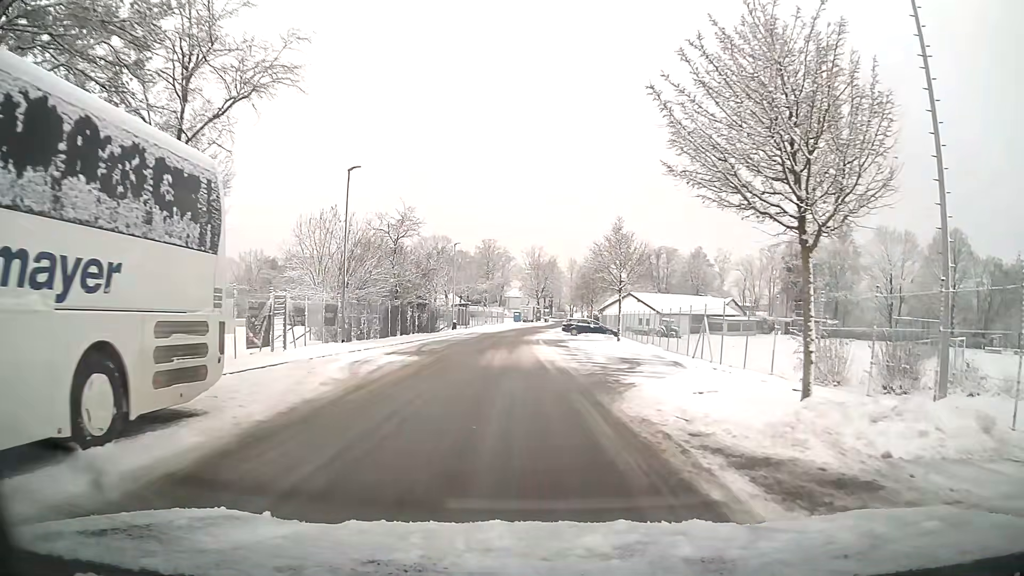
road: residential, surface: asphalt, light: Day
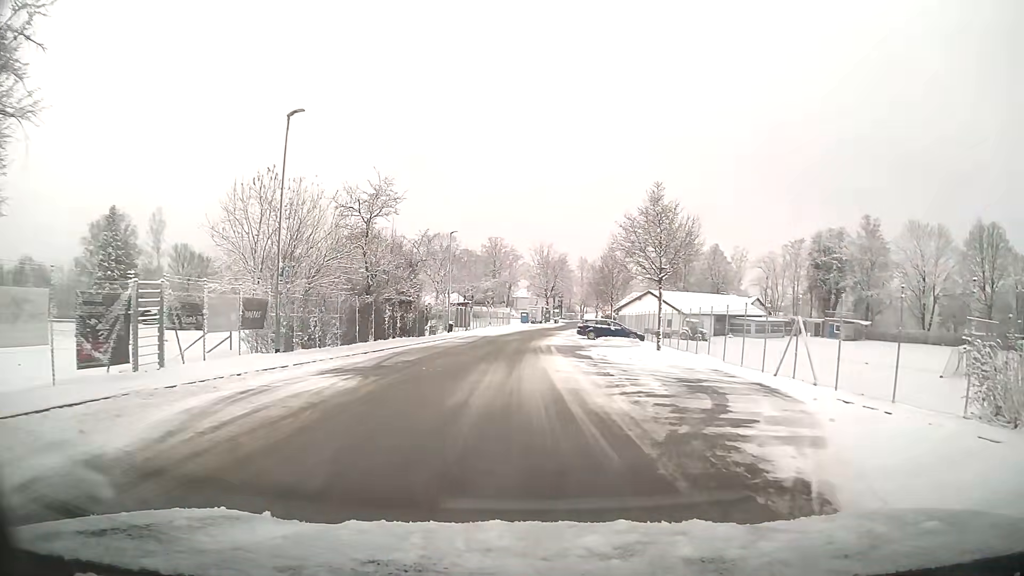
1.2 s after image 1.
(0.0, +9.3) m; 0°
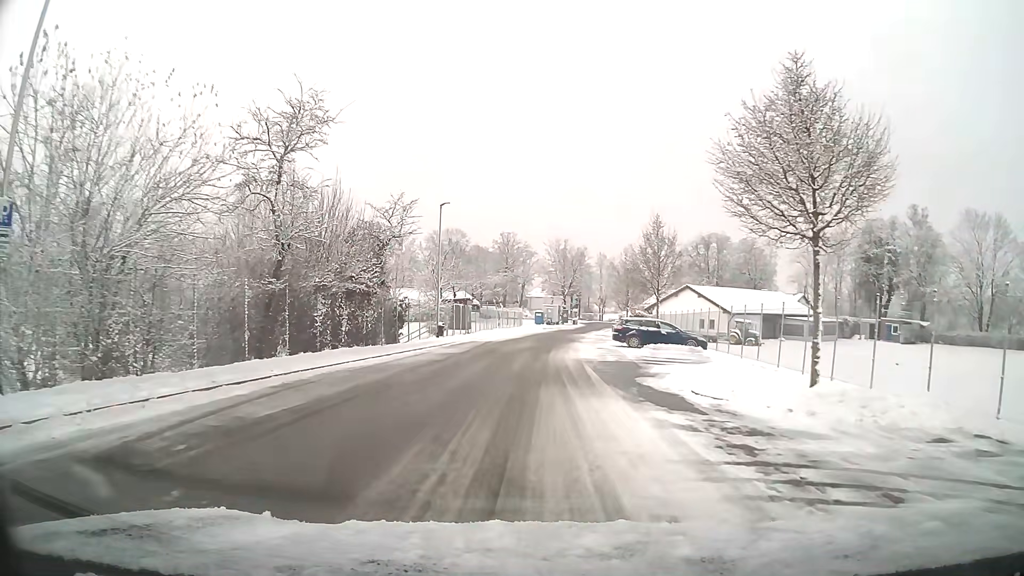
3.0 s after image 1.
(-0.3, +14.0) m; -2°
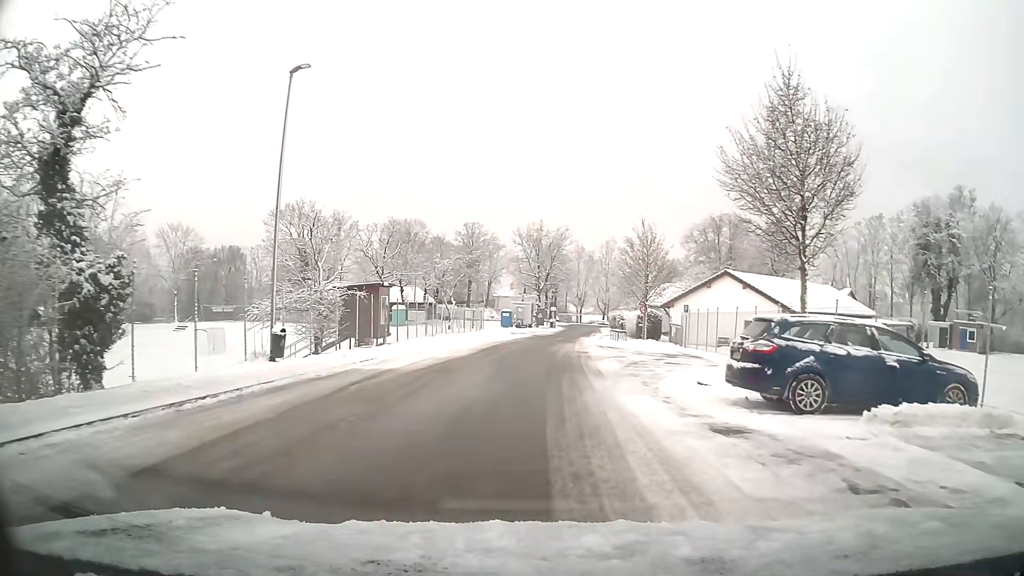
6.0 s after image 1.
(+0.4, +23.8) m; +3°
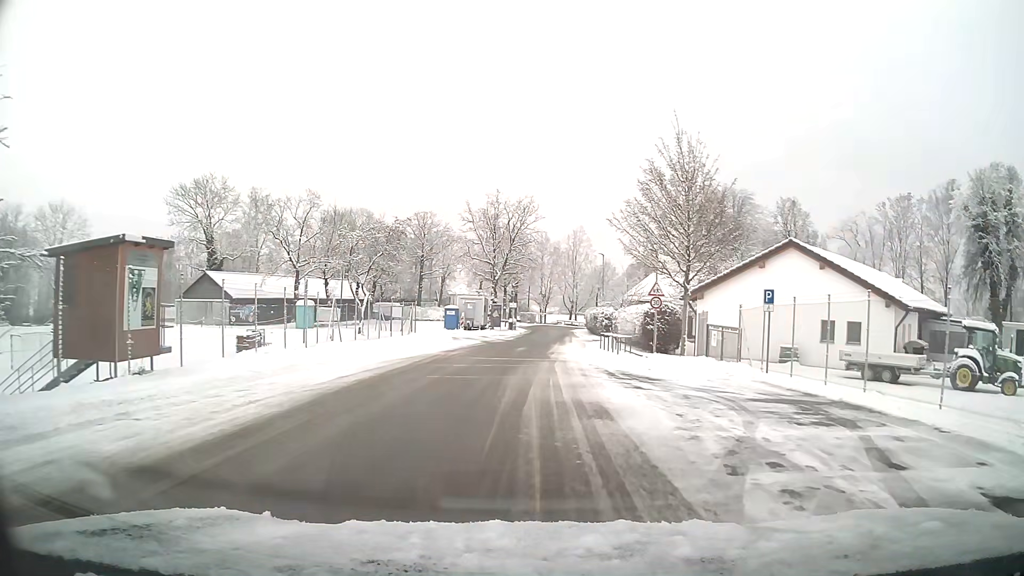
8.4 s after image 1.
(+0.6, +19.0) m; +3°
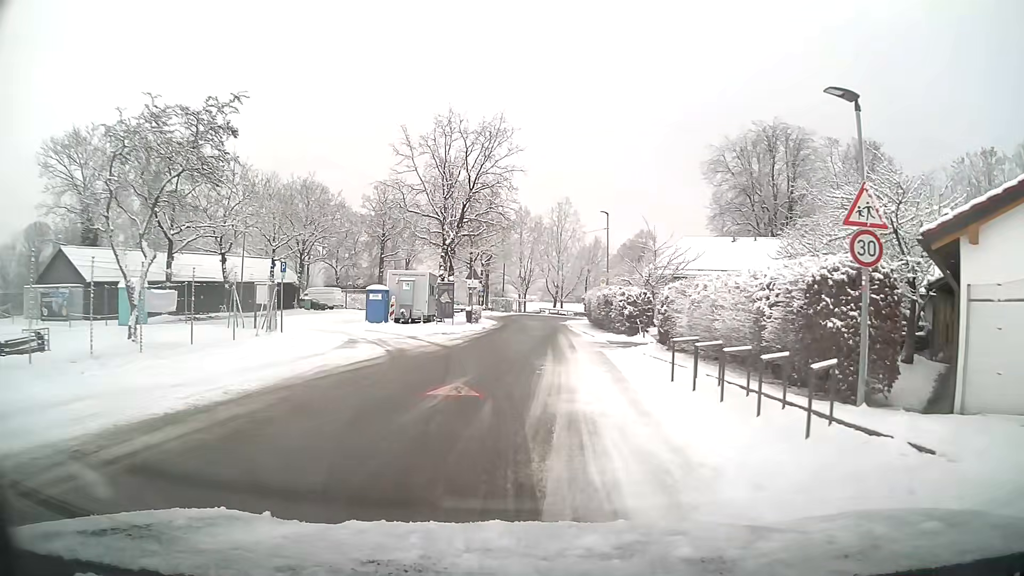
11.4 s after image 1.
(+0.3, +22.4) m; +1°
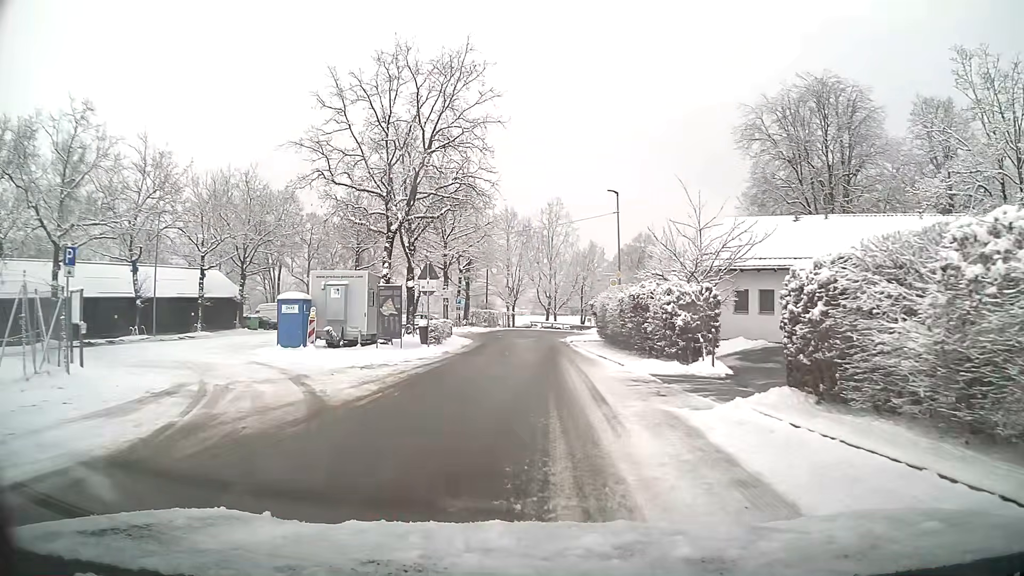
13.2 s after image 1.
(+0.1, +12.7) m; +1°
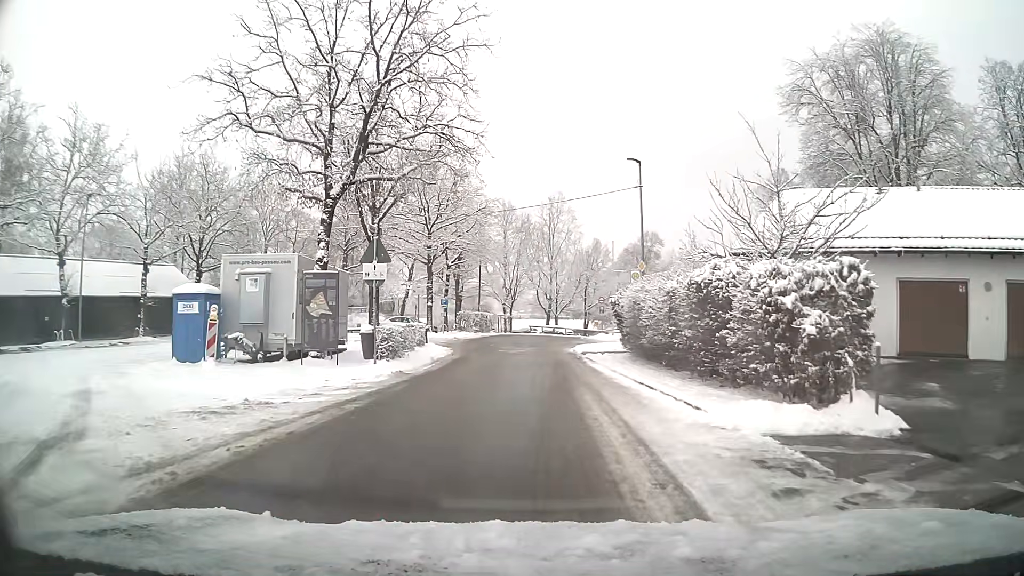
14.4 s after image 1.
(0.0, +8.5) m; 0°
(0, +10) (0, +20) (0, +30) (+5, +38) (+15, +37) (+24, +33) (+32, +28) (+41, +23) (+50, +18) (+59, +14) m
